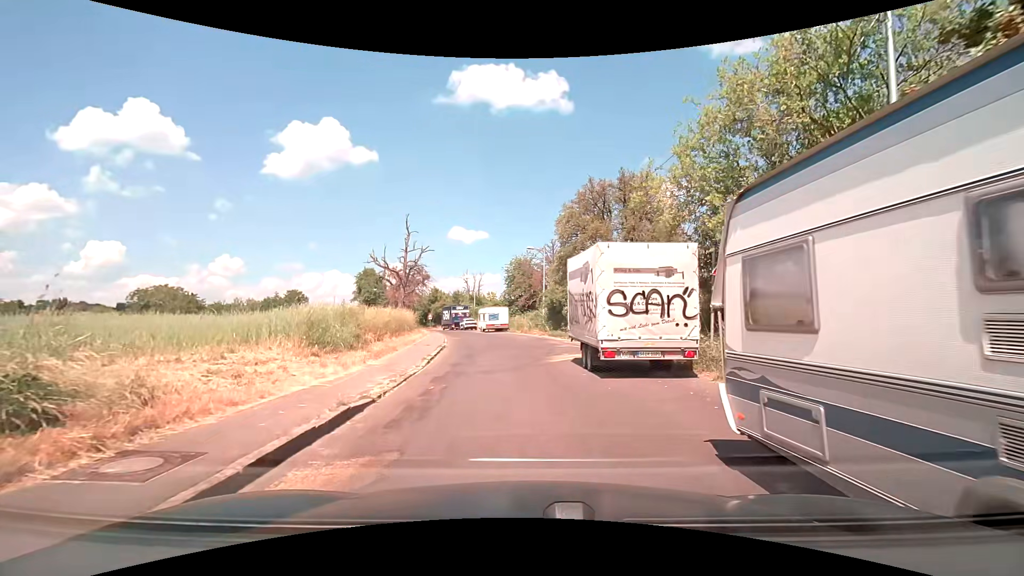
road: residential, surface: asphalt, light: Day
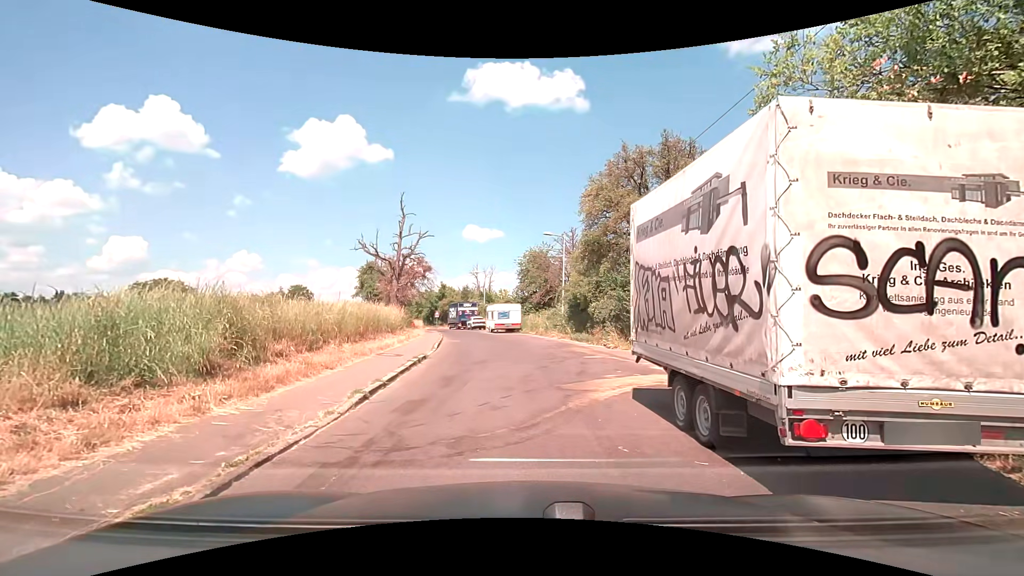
(-0.1, +6.8) m; -2°
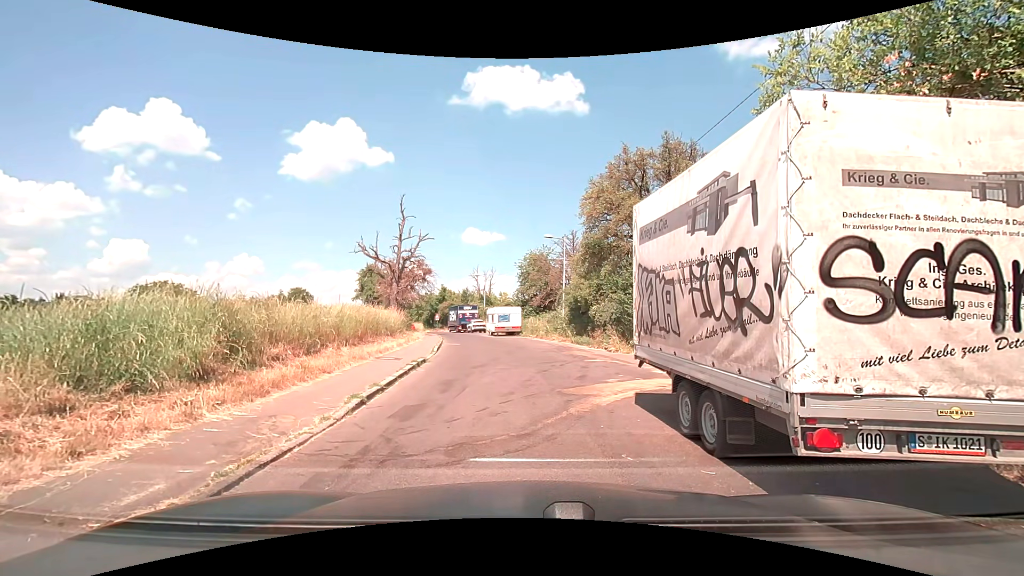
(0.0, +0.2) m; 0°
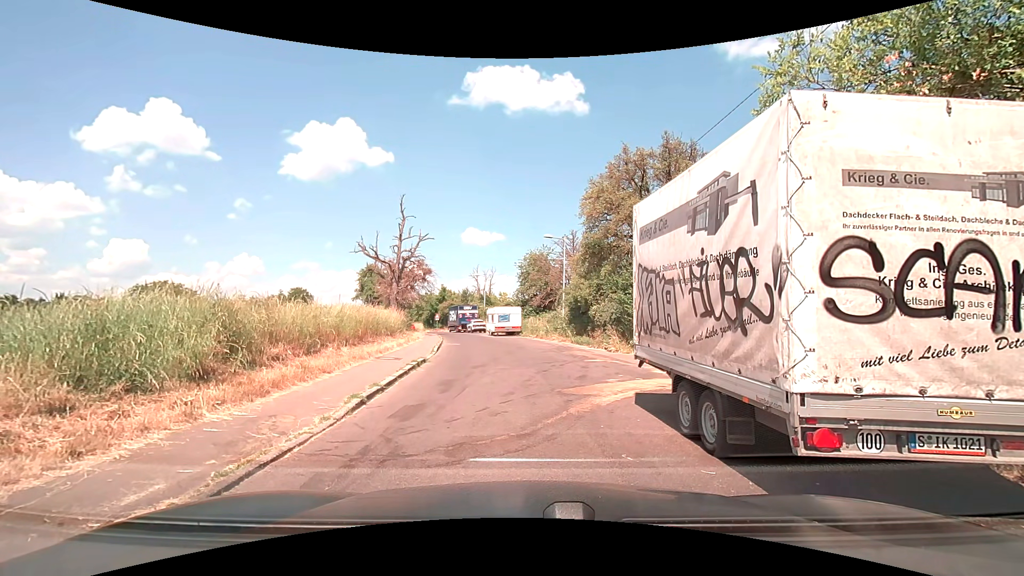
(0.0, 0.0) m; 0°
